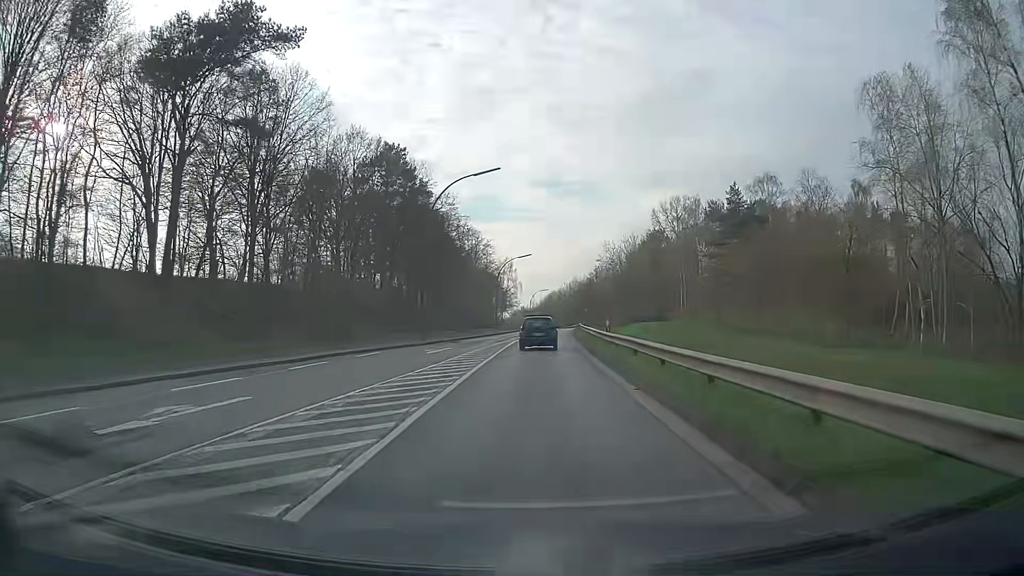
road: secondary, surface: asphalt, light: Day
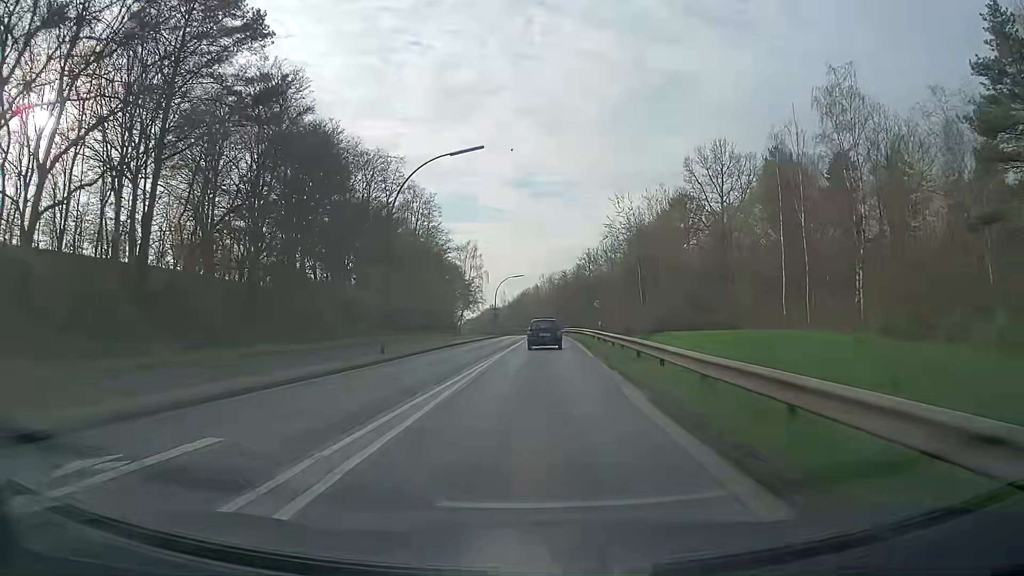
(+1.0, +44.0) m; +2°
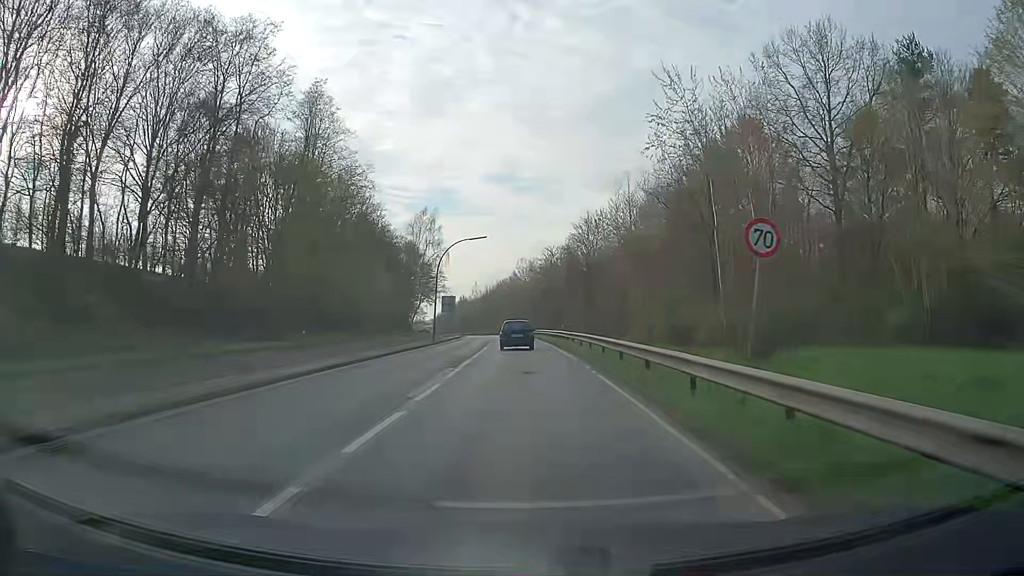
(+0.9, +36.5) m; +2°
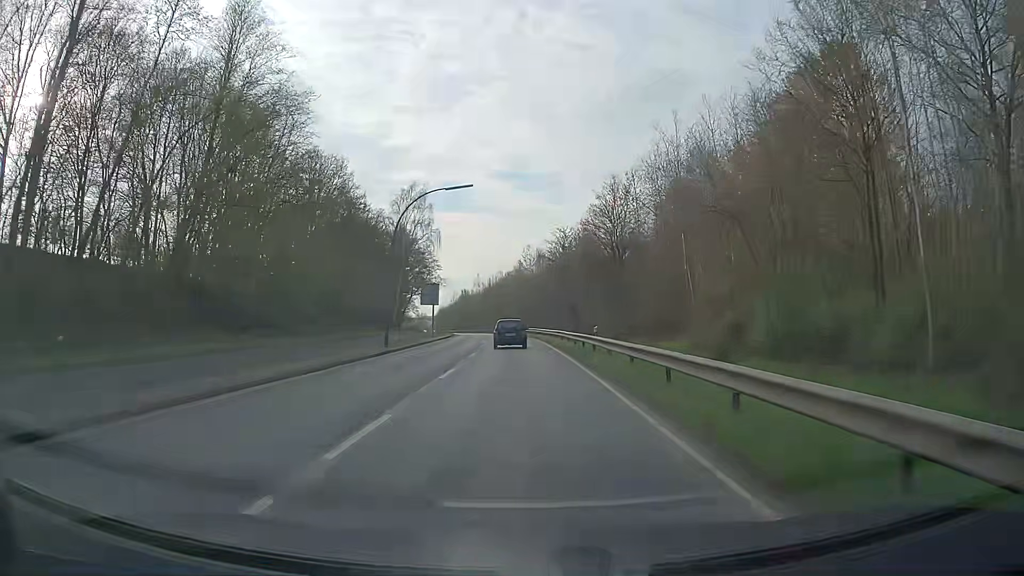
(-0.1, +18.5) m; -1°
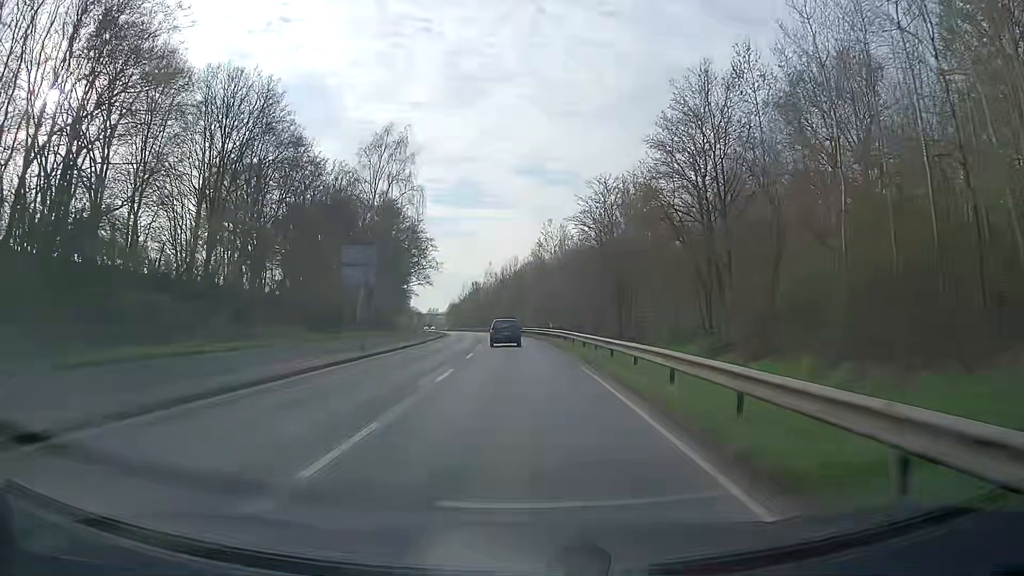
(-0.4, +28.1) m; -2°
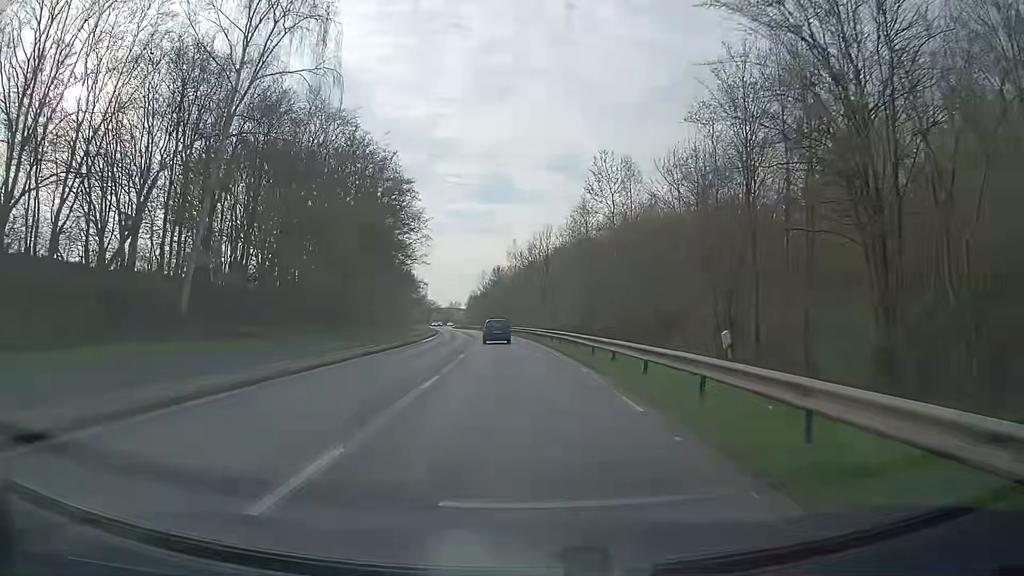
(-0.8, +38.1) m; -2°
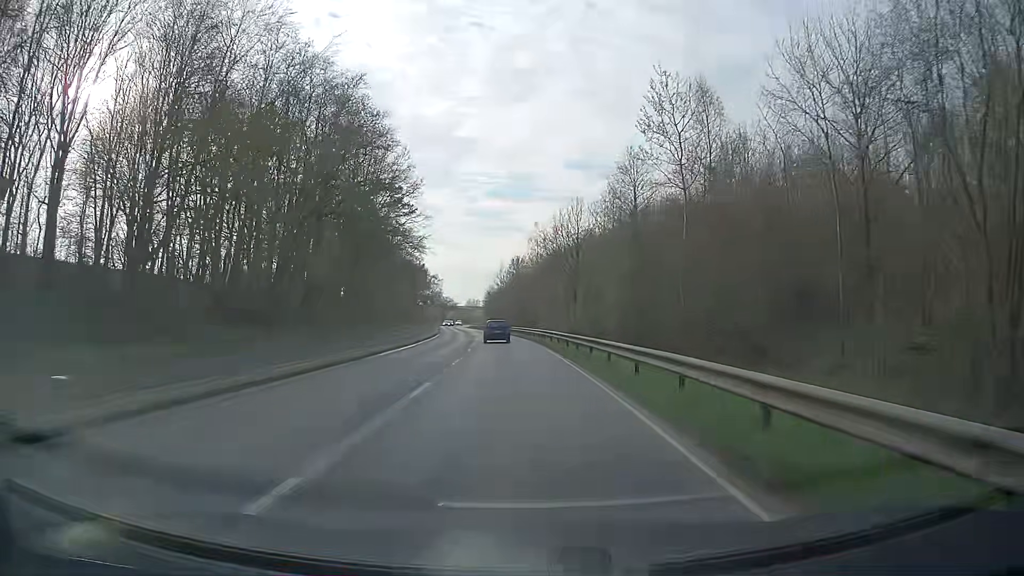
(-0.5, +19.5) m; -2°
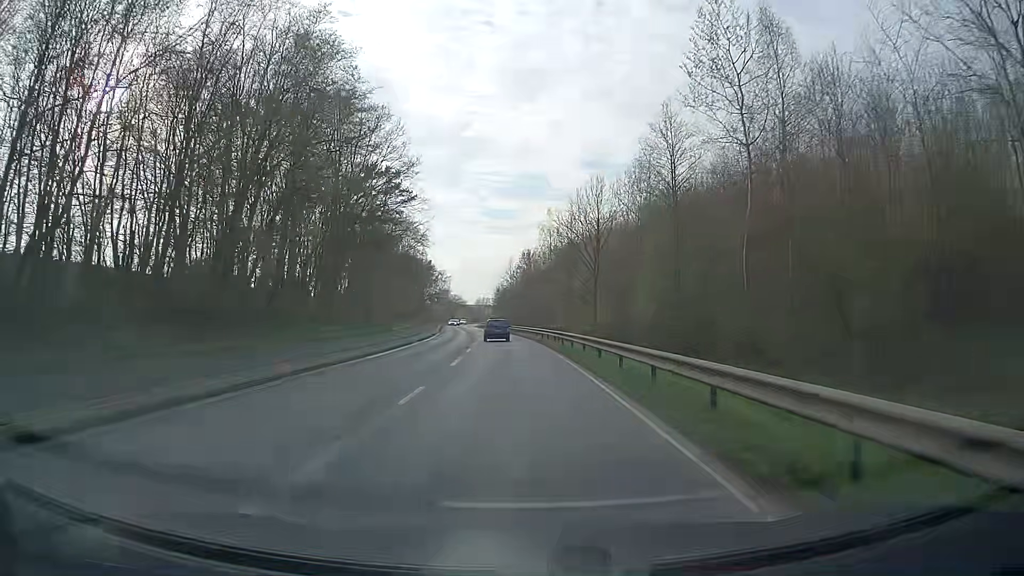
(-0.1, +10.1) m; -2°
(0, +10) (0, +20) (0, +30) (-1, +40) (-2, +50) (-2, +60) (-3, +70) (-4, +80) (-5, +90) (-7, +100) m
